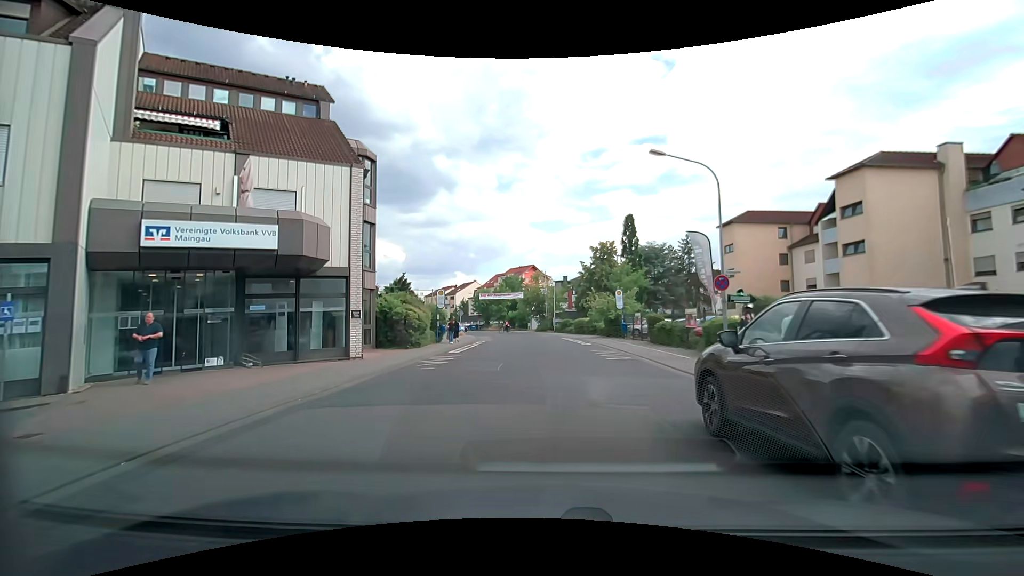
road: tertiary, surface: asphalt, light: Day
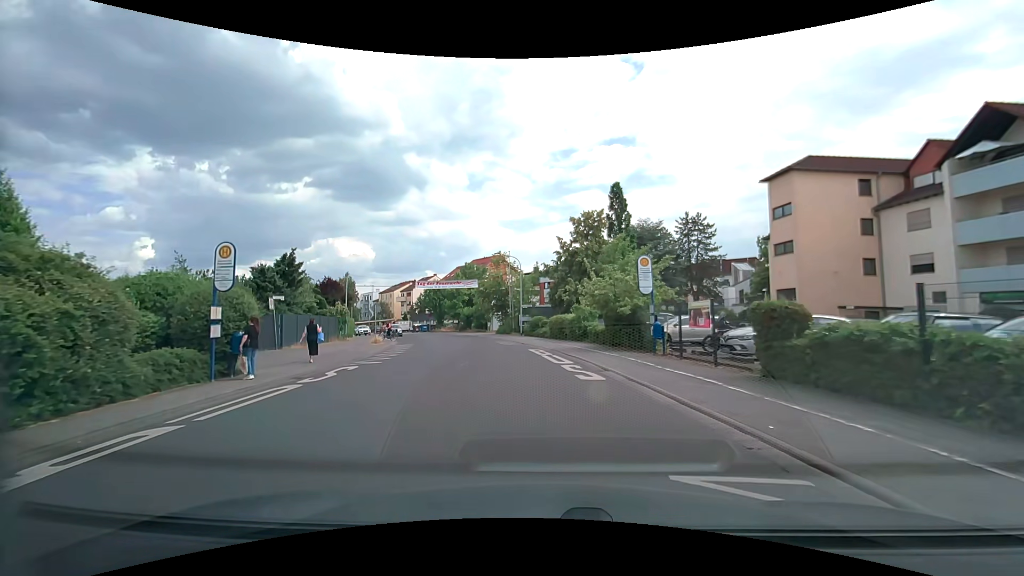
(+0.3, +19.3) m; +3°
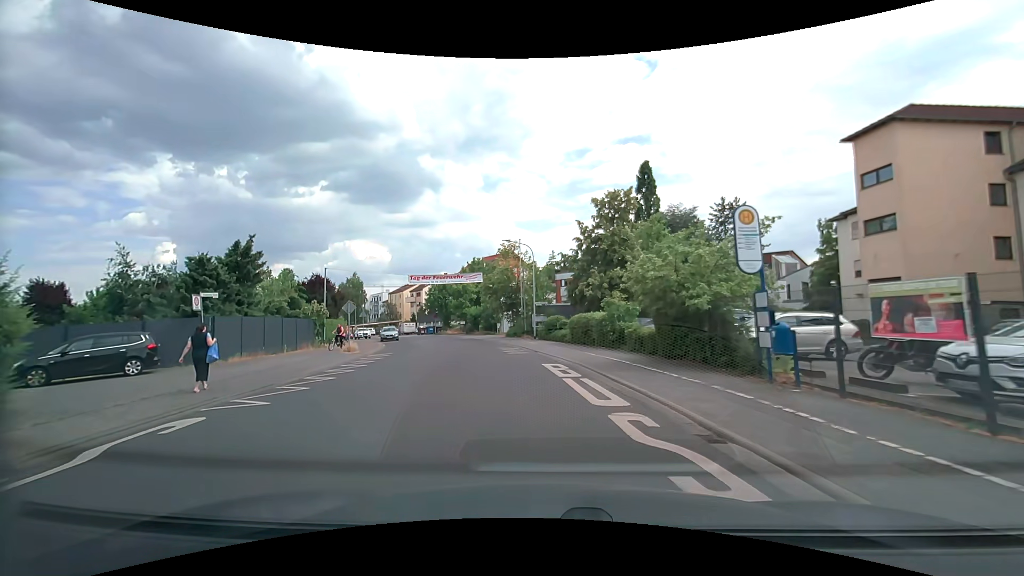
(-0.1, +8.0) m; -1°
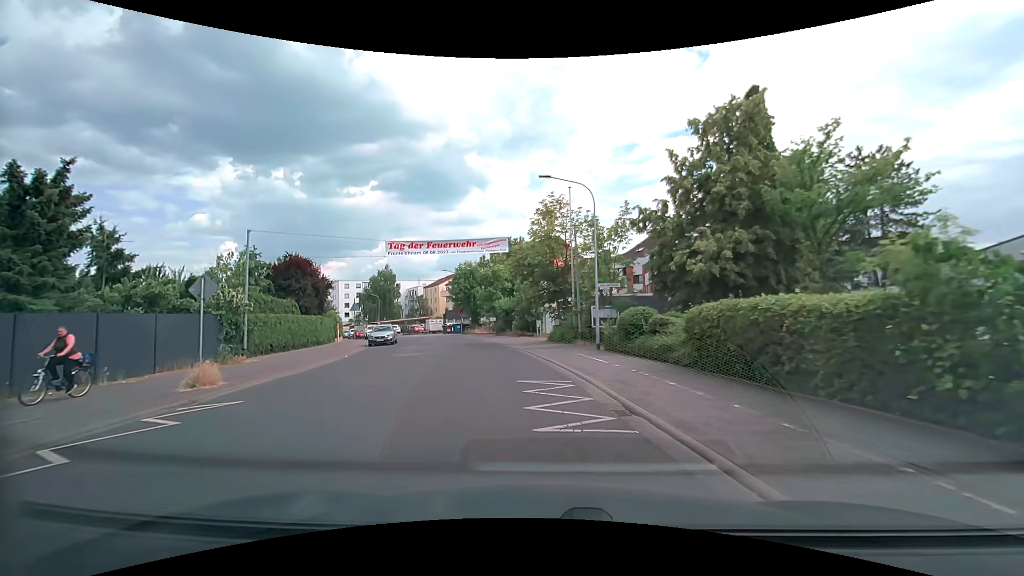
(-0.9, +16.3) m; -5°
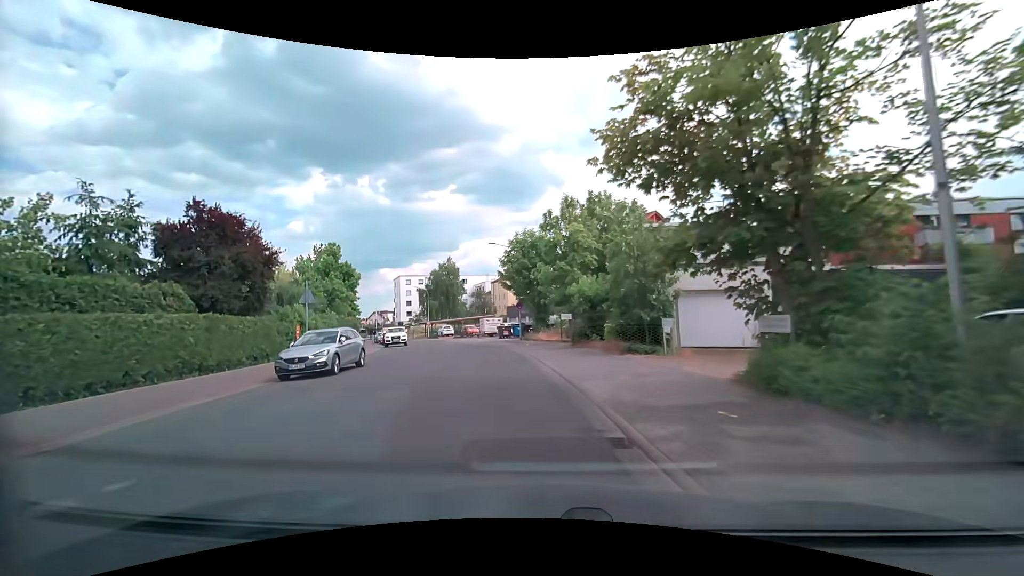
(-1.6, +20.8) m; -9°
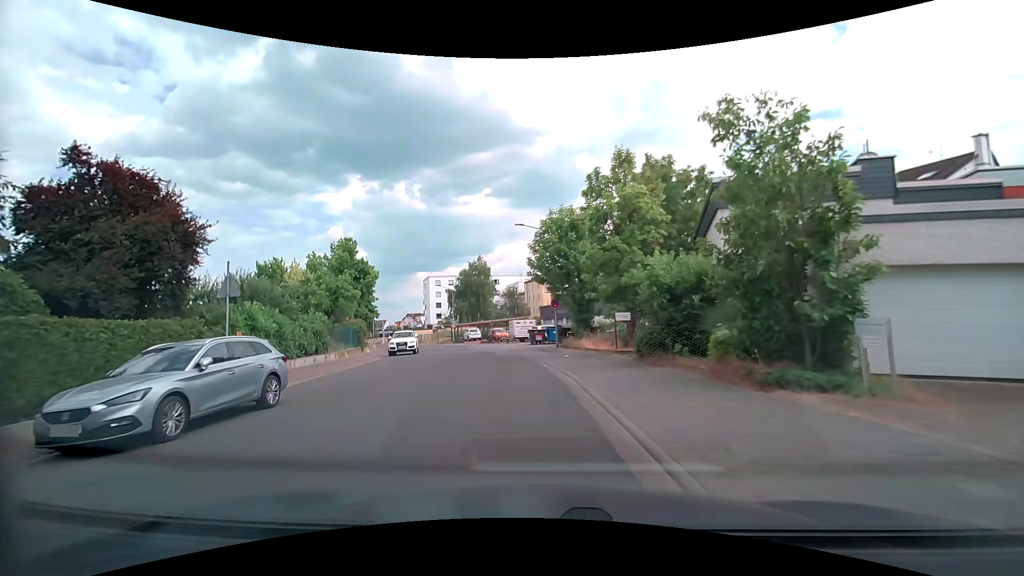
(-0.3, +8.5) m; -4°
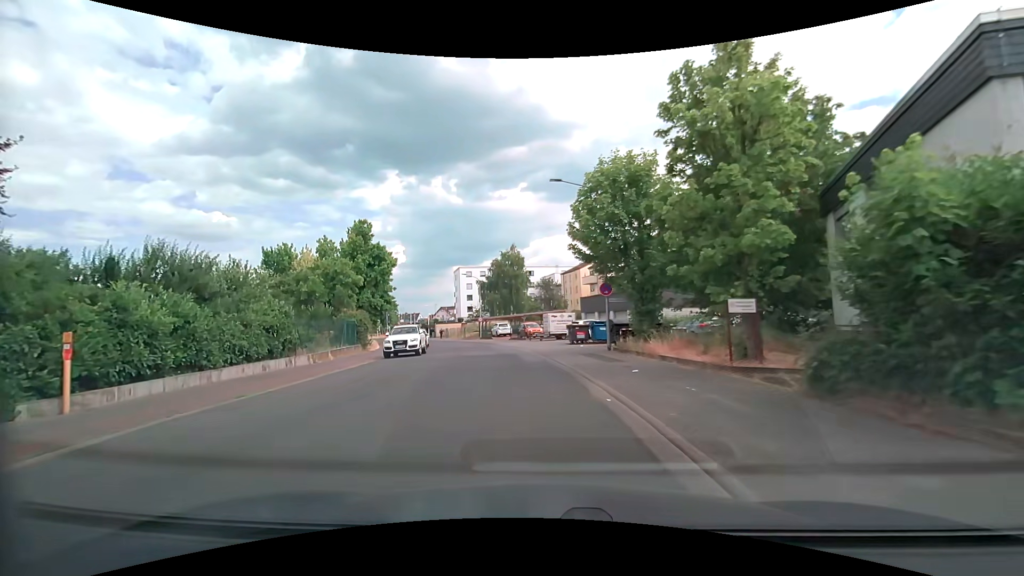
(-0.4, +8.6) m; -4°
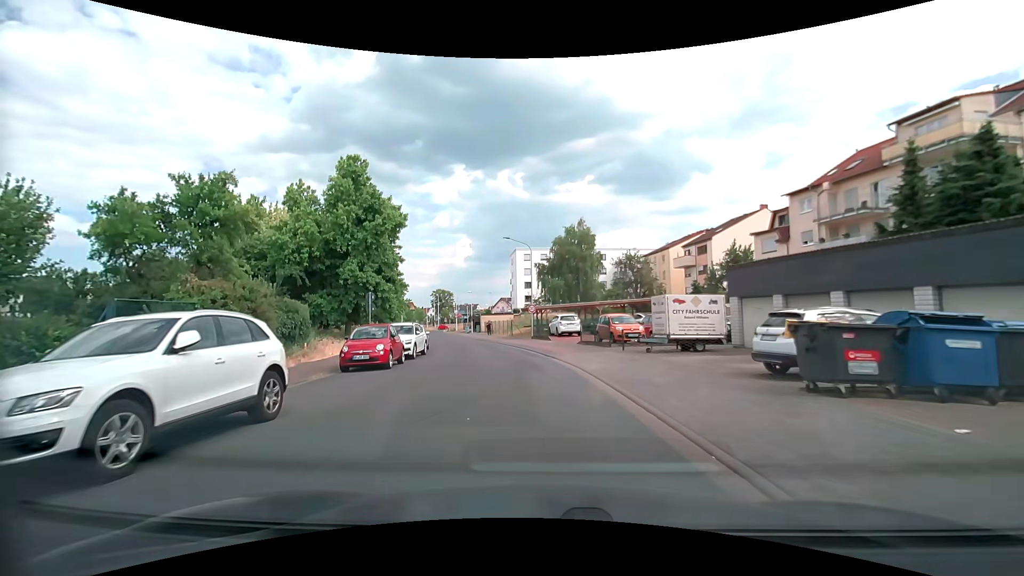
(-1.6, +21.9) m; -7°
(0, +10) (-2, +20) (-4, +30) (-6, +39) (-9, +49) (-12, +59) (-15, +68) (-17, +78) (-20, +87) (-23, +97) m
